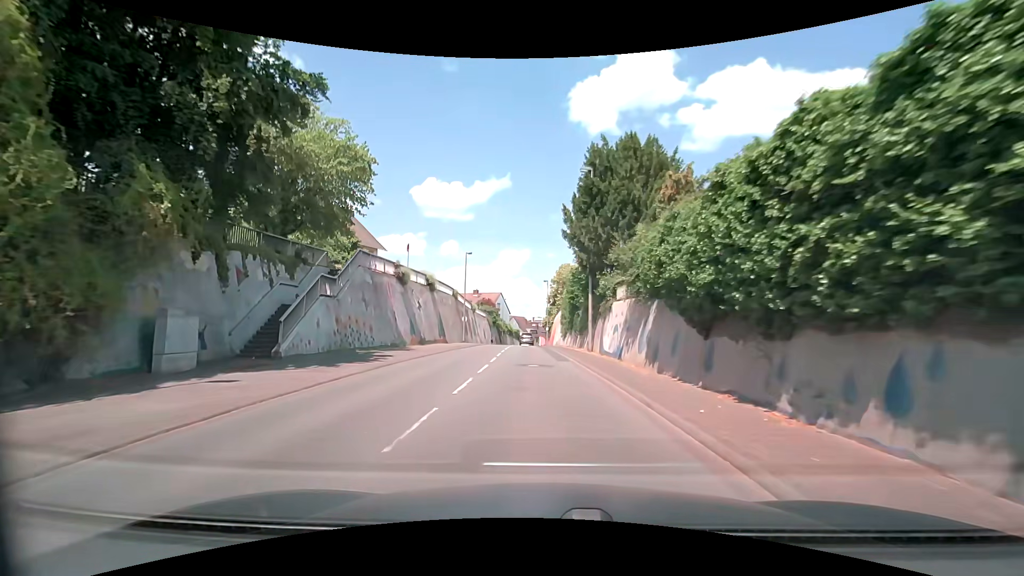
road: secondary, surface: asphalt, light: Day
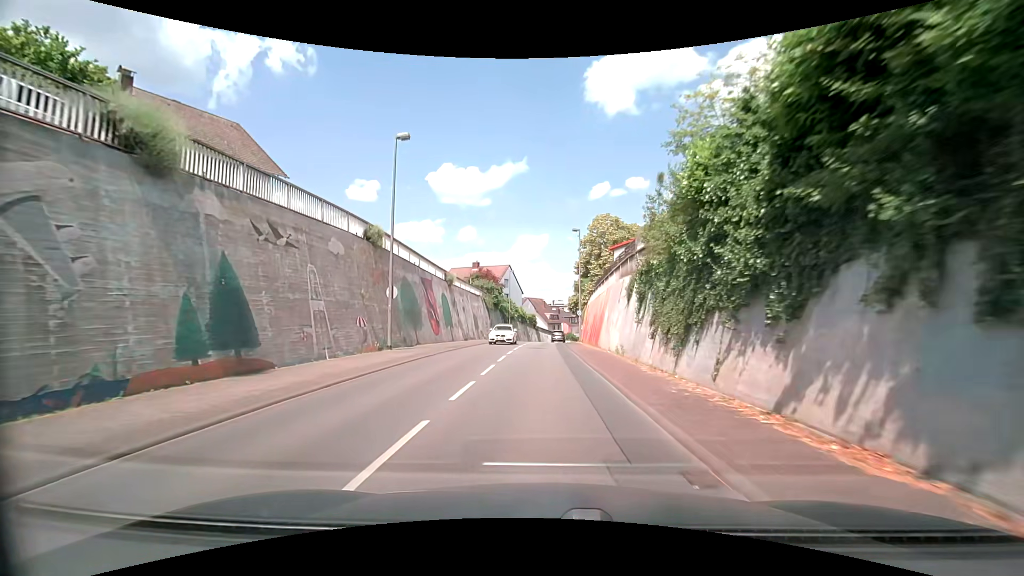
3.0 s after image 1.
(-0.9, +32.9) m; -3°
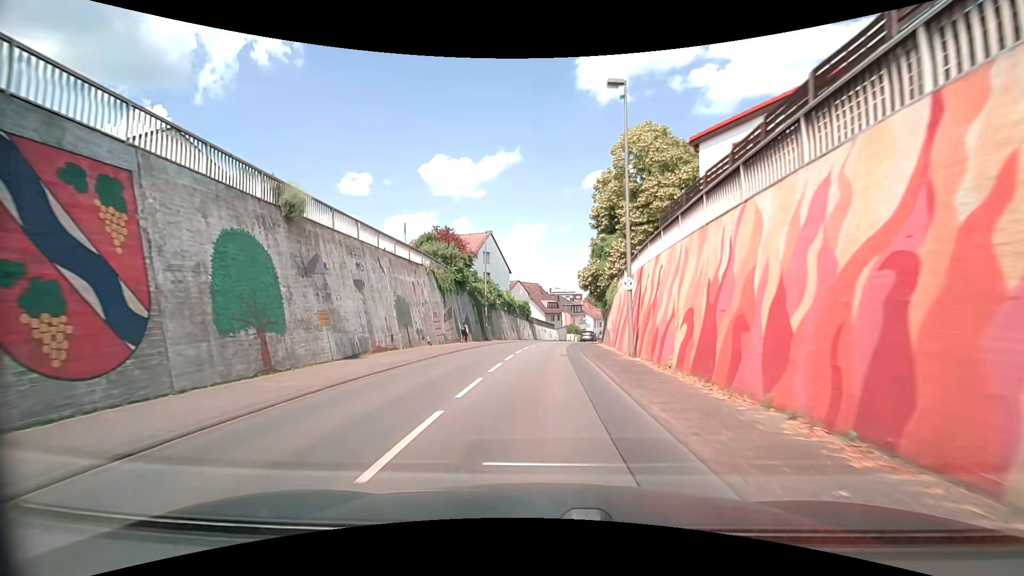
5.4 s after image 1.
(+0.2, +26.5) m; 0°
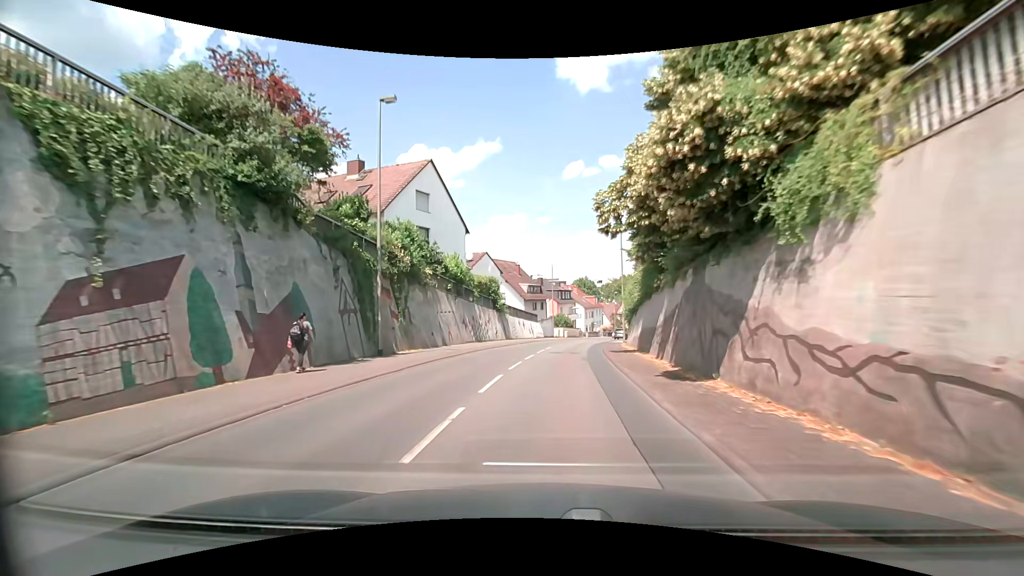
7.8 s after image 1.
(+0.3, +26.7) m; +2°
(0, +10) (+1, +20) (+2, +30) (+3, +40) (+5, +50) (+7, +59) (+9, +69) (+12, +79) (+15, +88) (+18, +98) m
